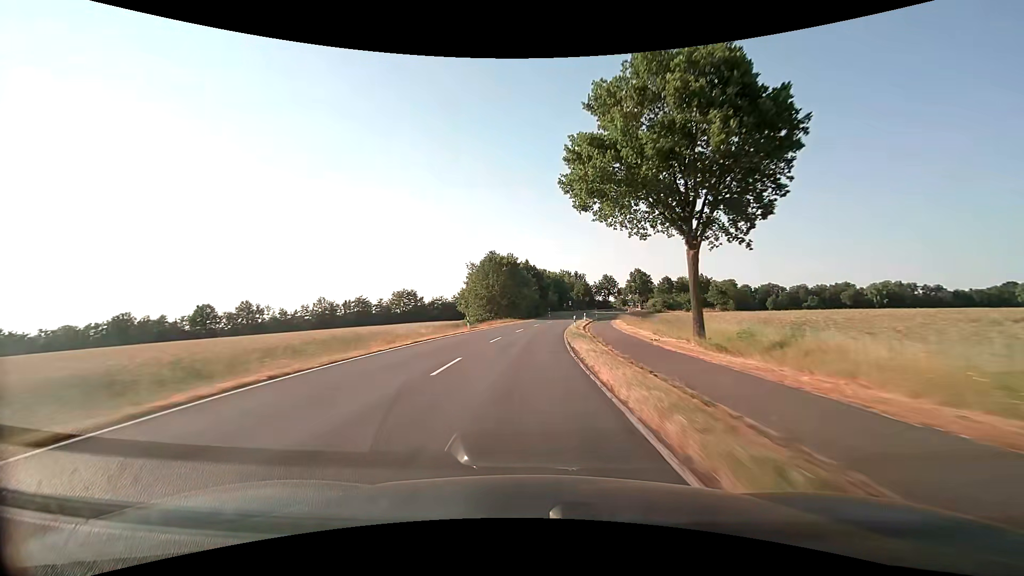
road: secondary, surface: asphalt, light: Day
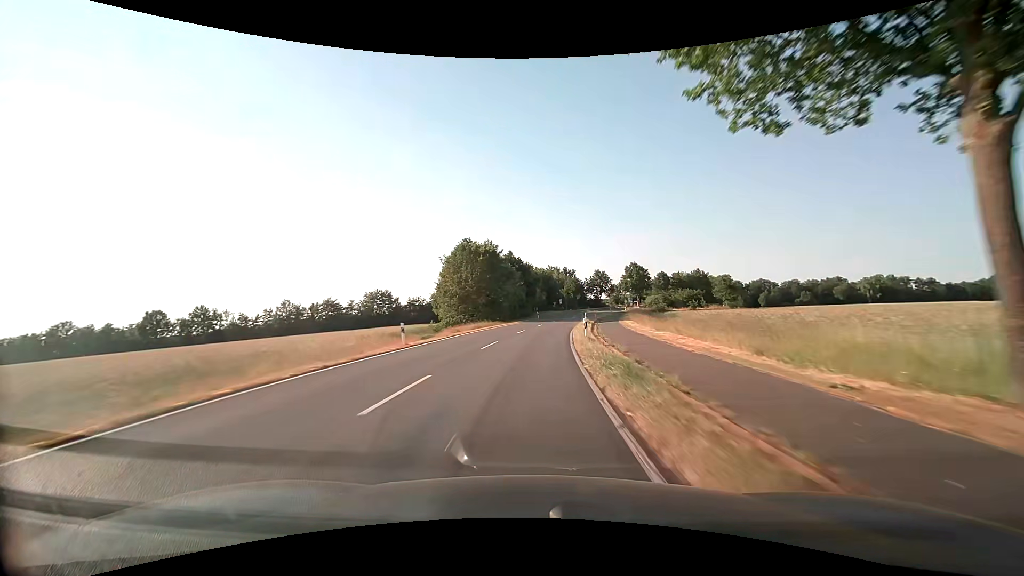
(+0.2, +15.8) m; +1°
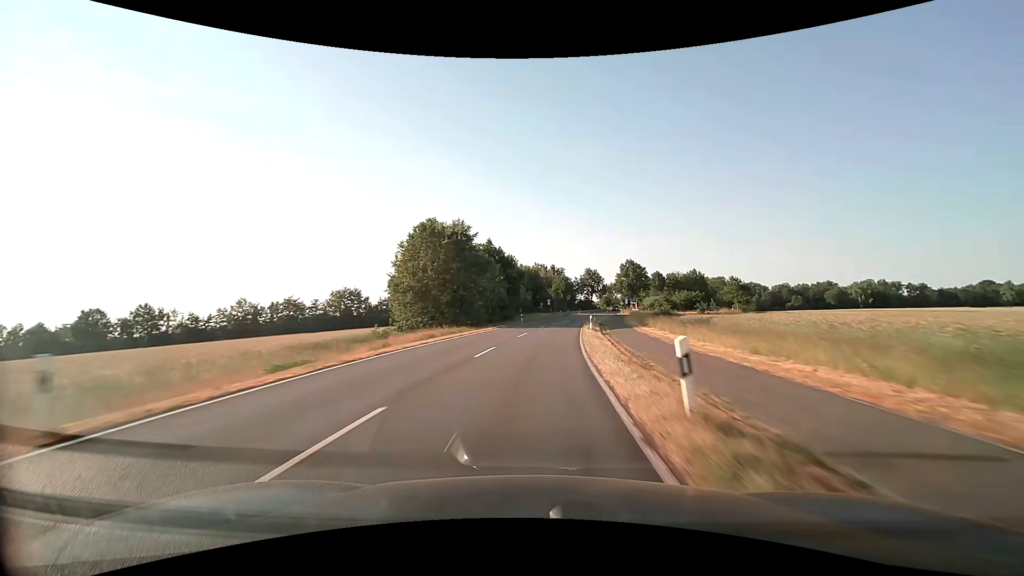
(+0.2, +15.8) m; +1°
(0, +10) (+1, +20) (+1, +30) (+2, +40) (+4, +50) (+5, +60) (+7, +70) (+9, +79) (+11, +89) (+13, +99) m
